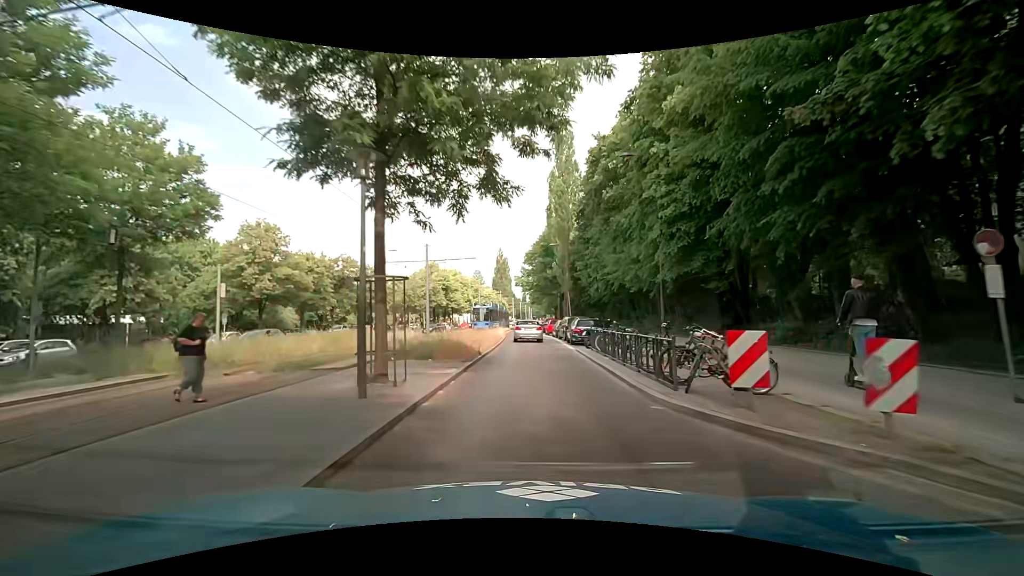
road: secondary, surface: asphalt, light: Day
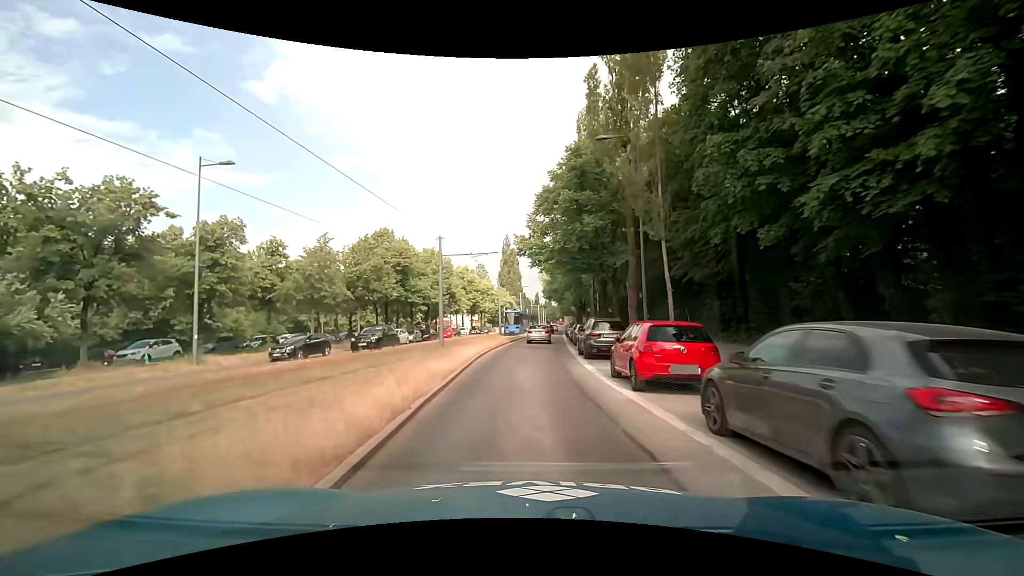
(-0.9, +35.4) m; -2°
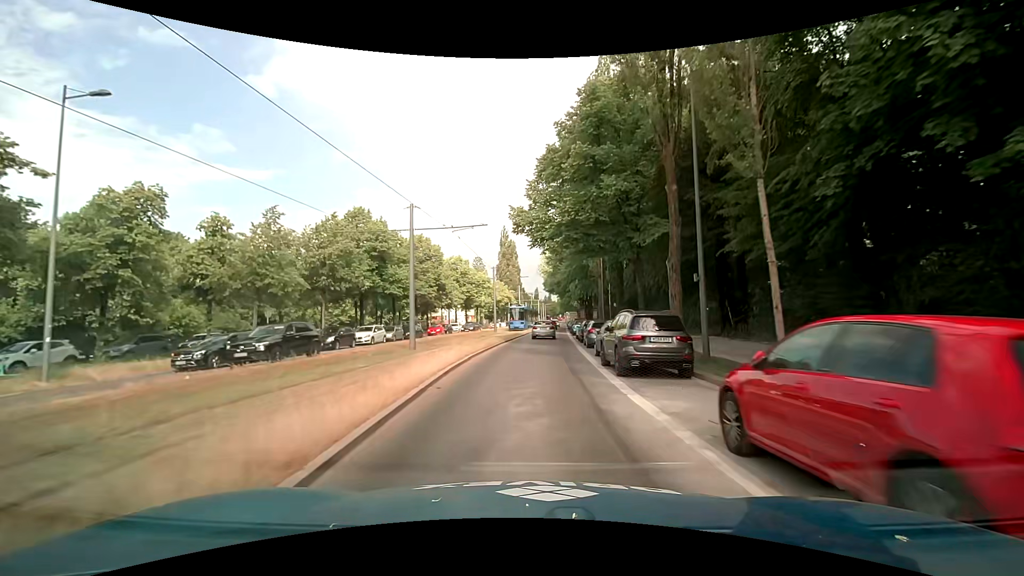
(-0.1, +7.7) m; -1°
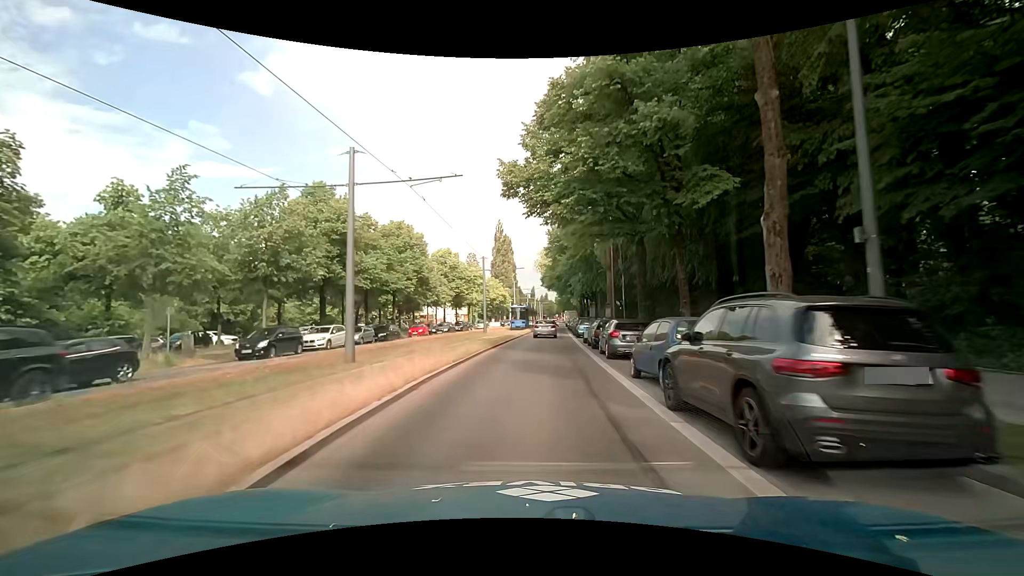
(+0.1, +7.8) m; +1°
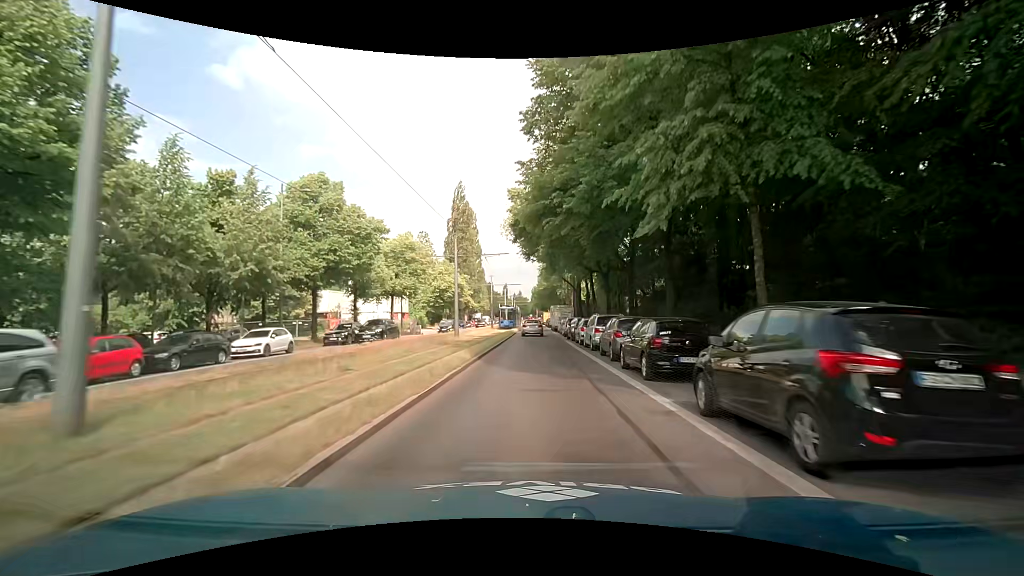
(+0.8, +38.9) m; +3°
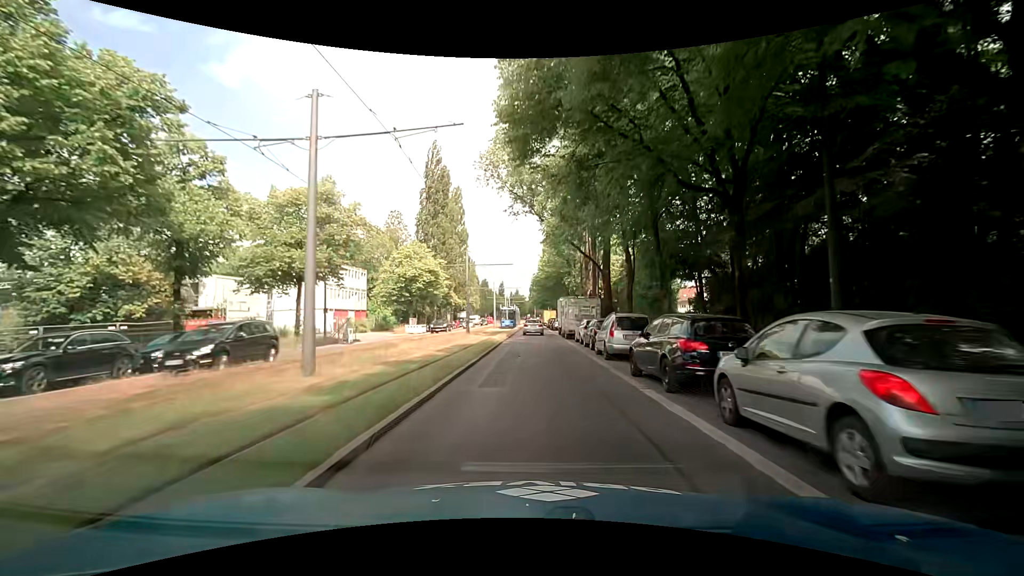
(0.0, +23.0) m; 0°
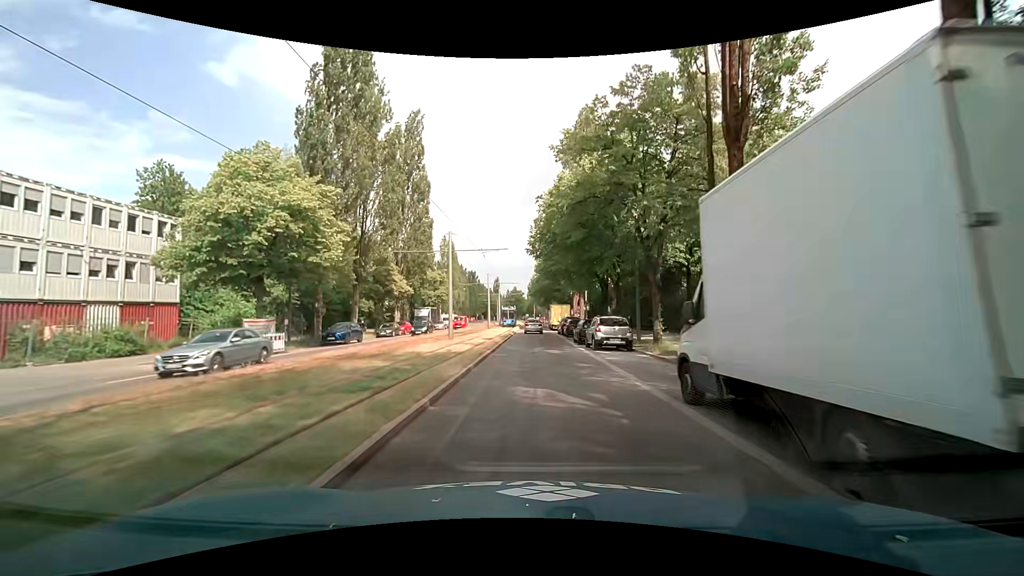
(+0.1, +38.0) m; -1°
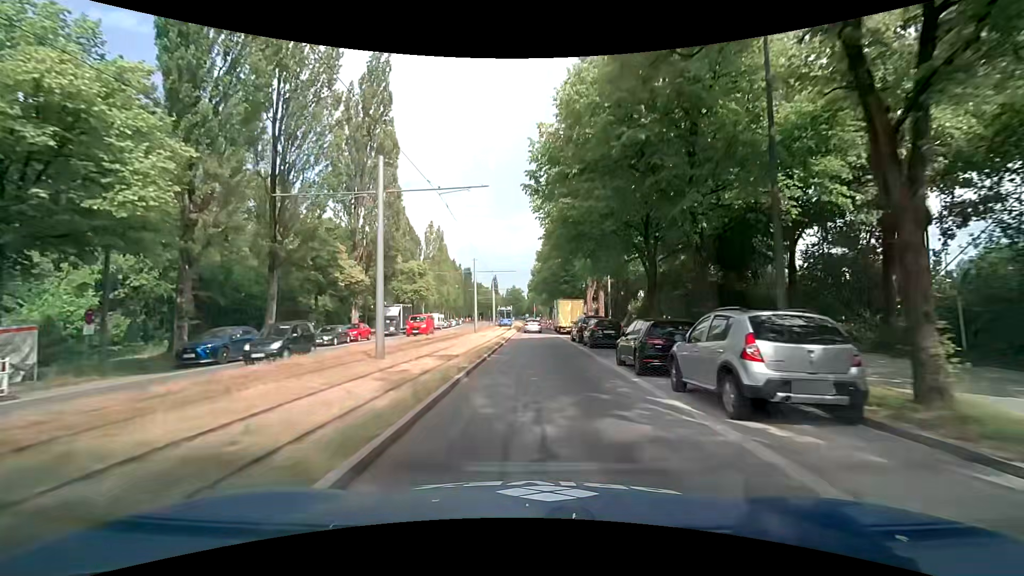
(+0.3, +15.1) m; +1°
(0, +10) (0, +20) (0, +30) (0, +40) (0, +50) (0, +60) (0, +70) (+1, +80) (+1, +90) (+1, +100) m
